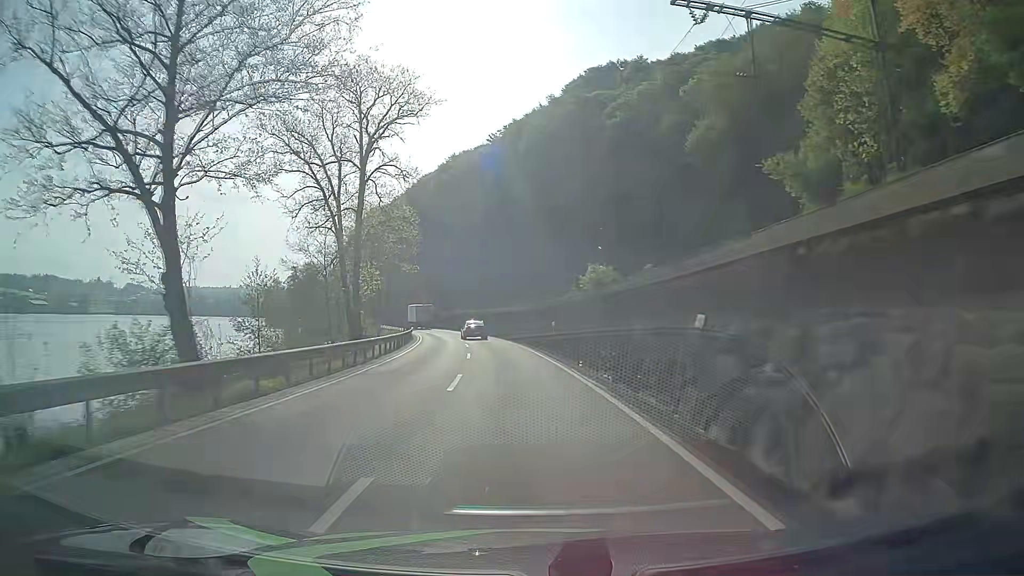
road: primary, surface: asphalt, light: Day
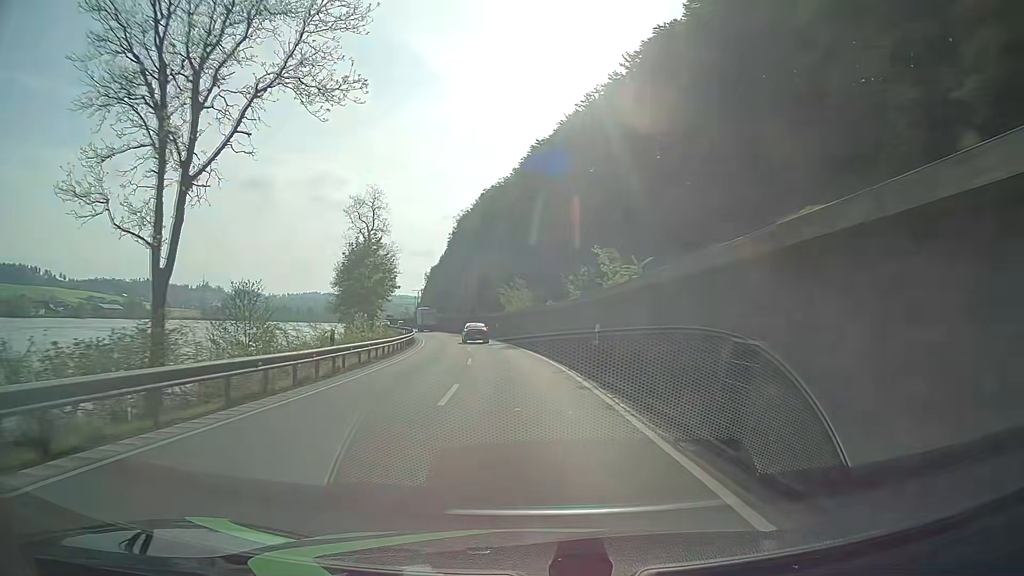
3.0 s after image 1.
(-6.1, +62.1) m; -11°
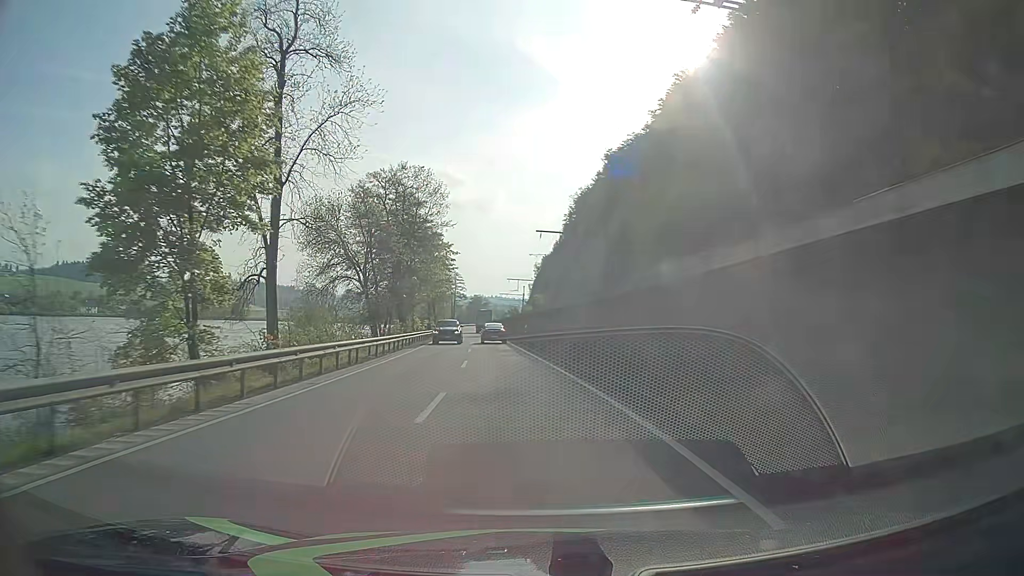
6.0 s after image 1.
(-5.7, +62.1) m; -10°
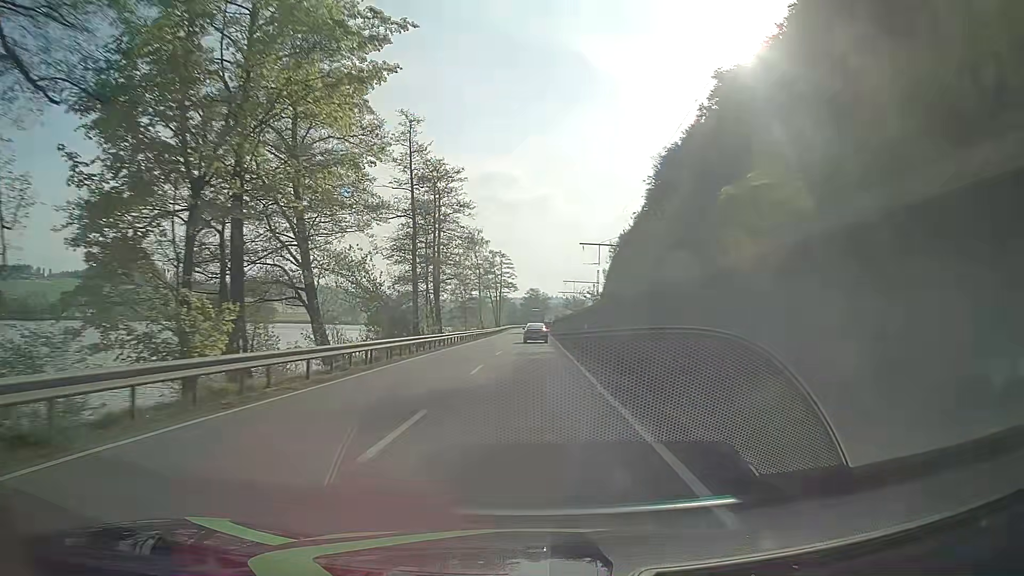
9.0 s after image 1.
(-3.9, +62.3) m; -6°
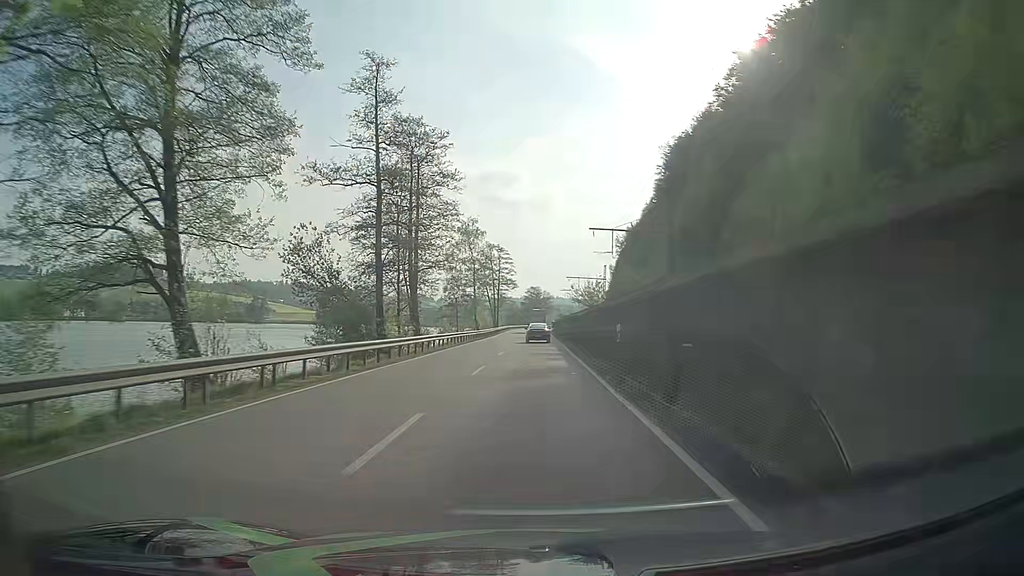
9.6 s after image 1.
(+0.2, +12.5) m; +1°
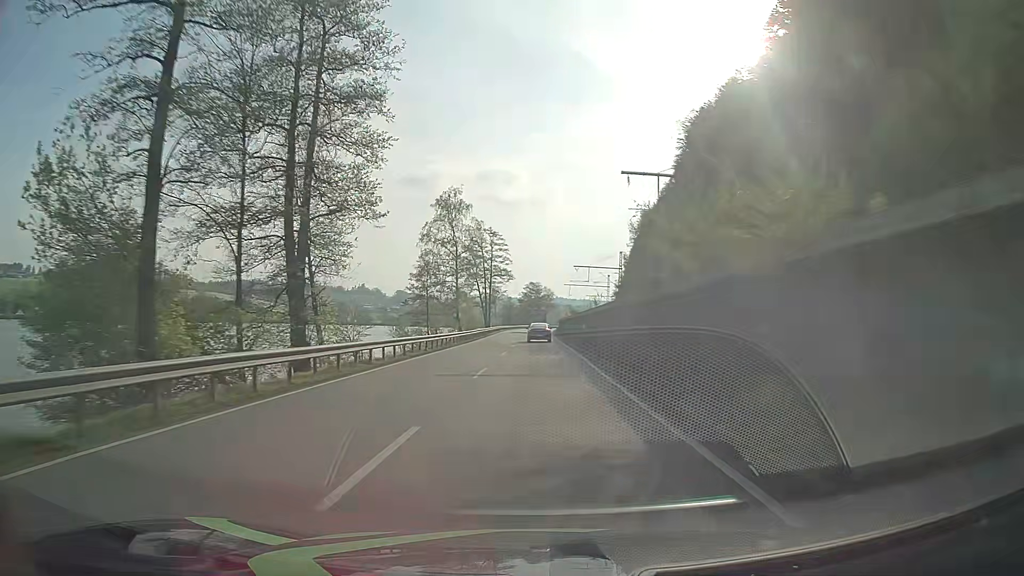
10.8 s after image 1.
(0.0, +25.1) m; 0°
(0, +10) (0, +20) (0, +30) (0, +40) (0, +50) (+1, +60) (+1, +70) (+1, +80) (+1, +90) (+1, +100) m
